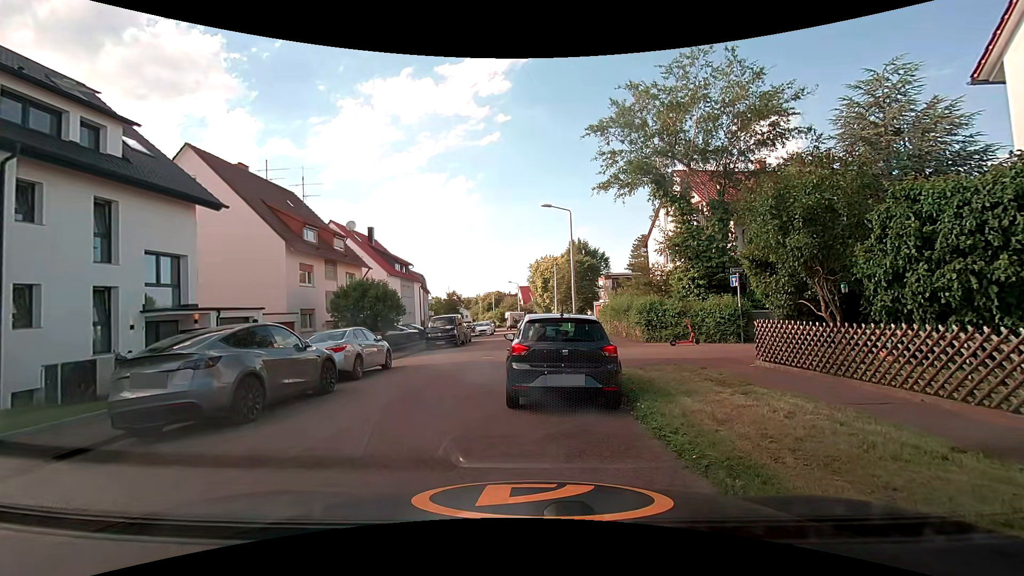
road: residential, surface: asphalt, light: Day
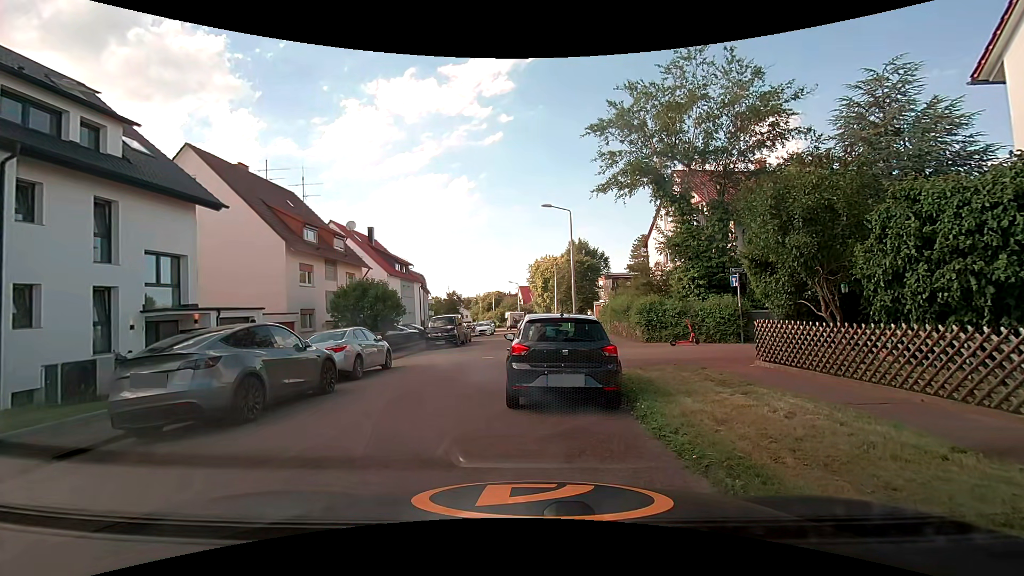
(0.0, 0.0) m; 0°
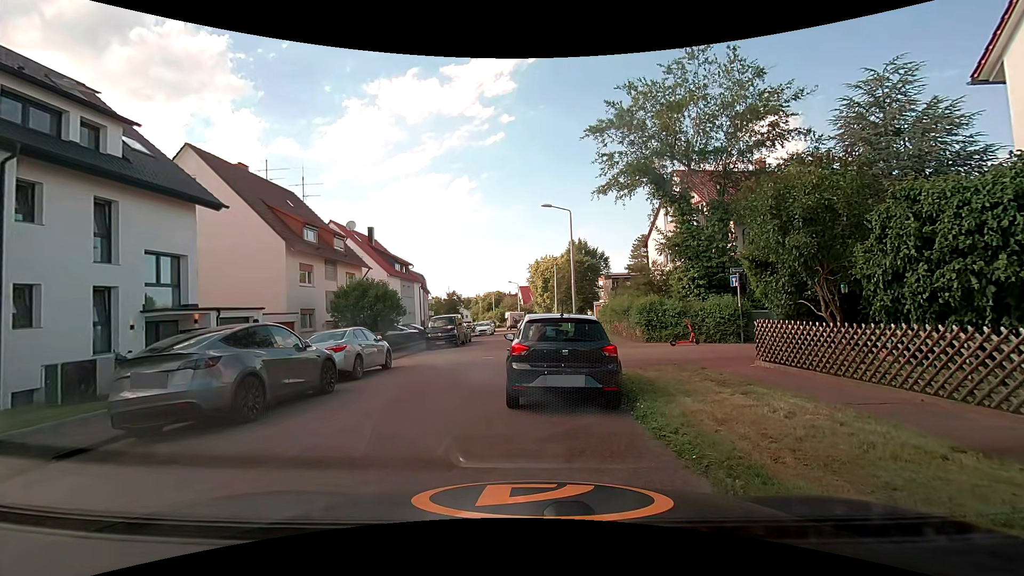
(0.0, 0.0) m; 0°
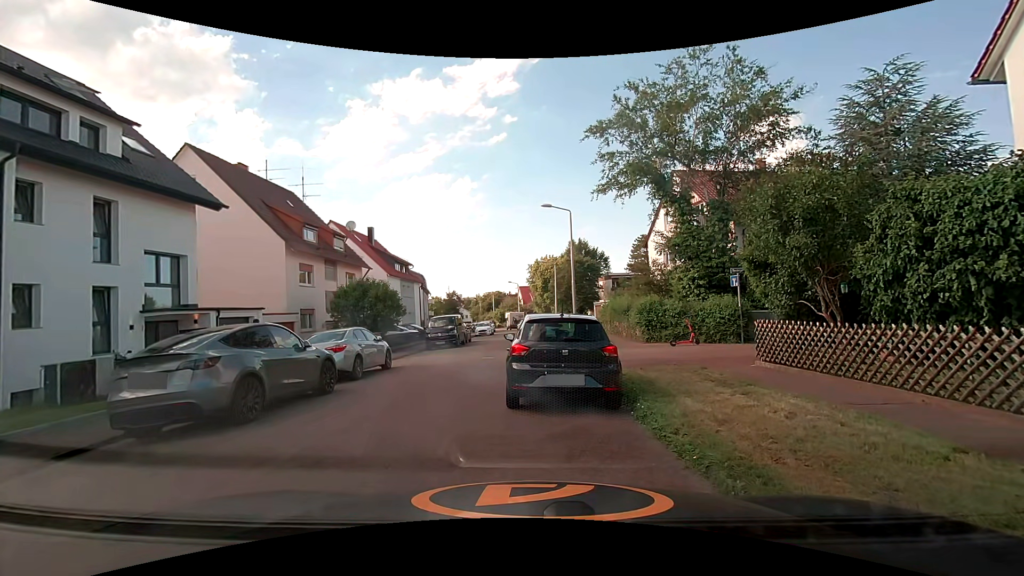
(0.0, +0.1) m; 0°
